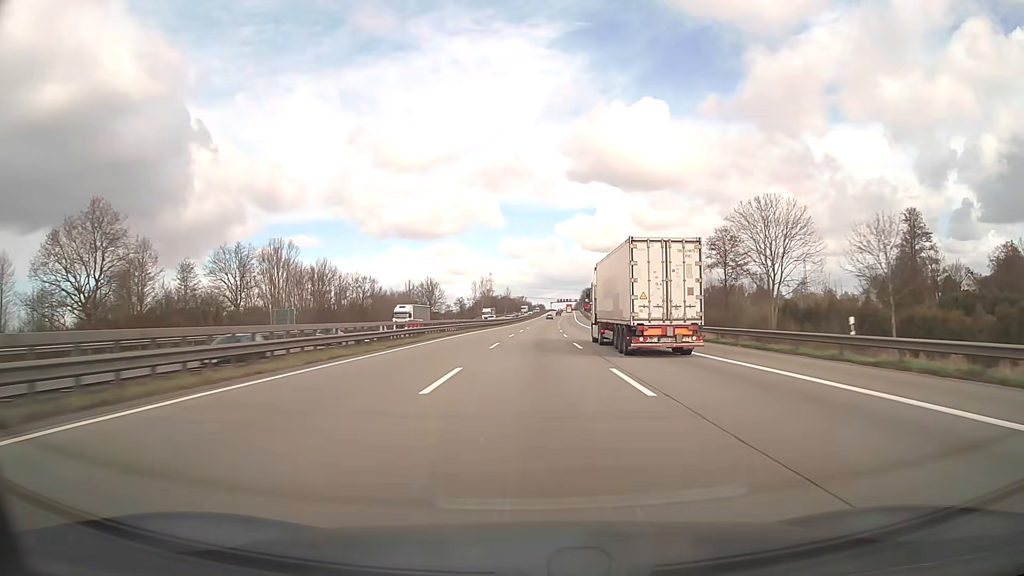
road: motorway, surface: asphalt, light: Day
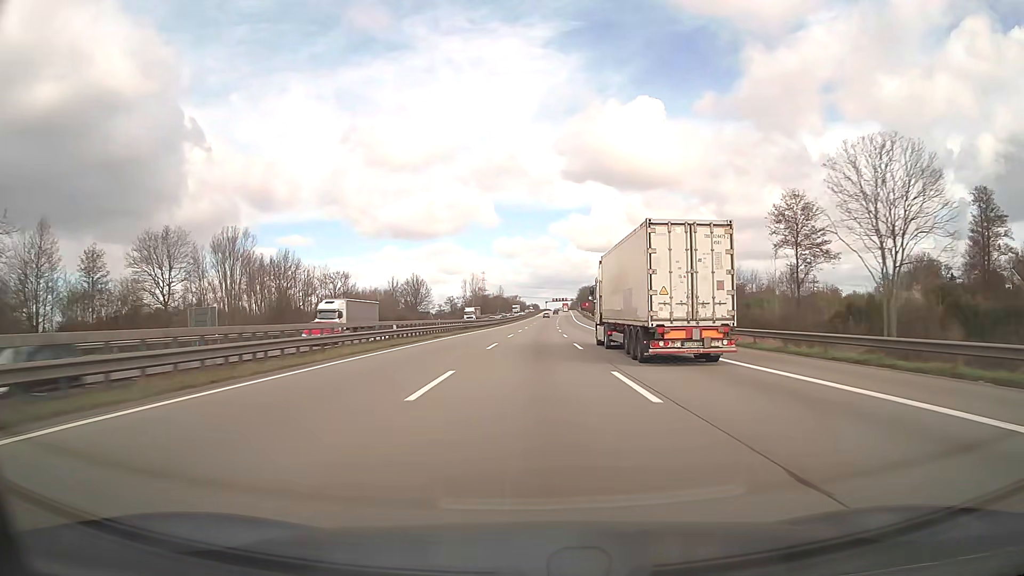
(+0.1, +19.0) m; 0°
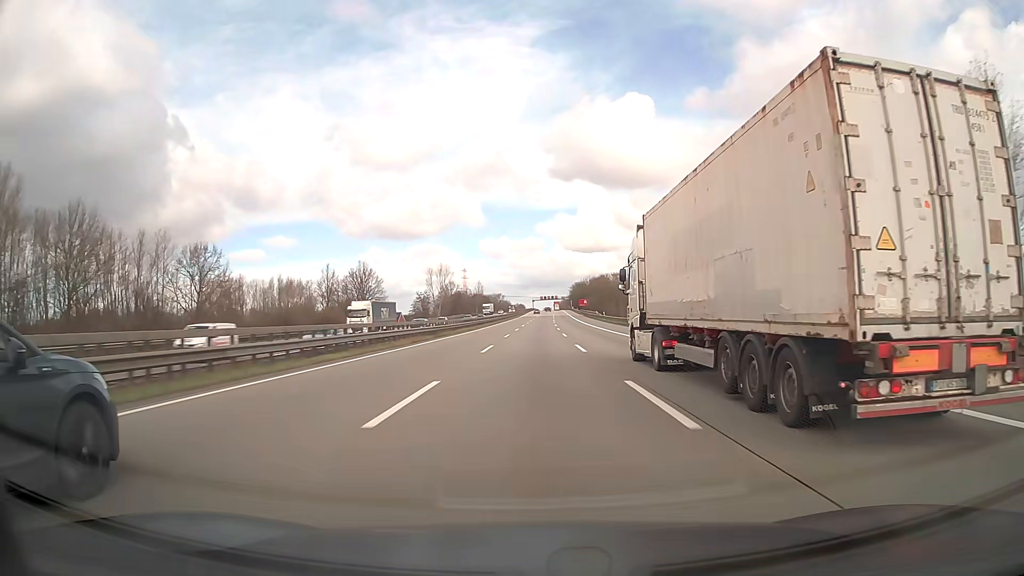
(+0.6, +57.0) m; +1°
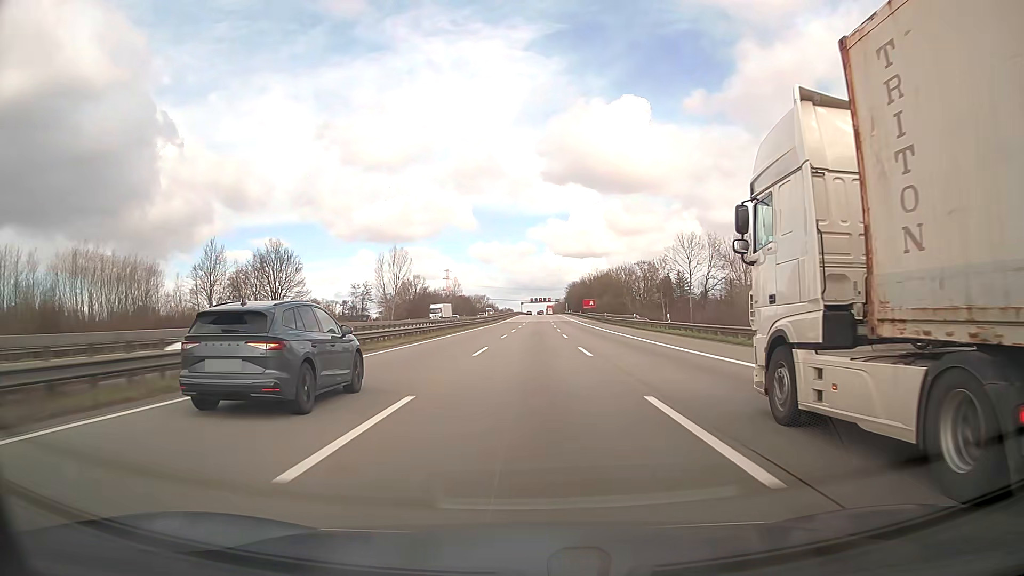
(+0.5, +57.1) m; +1°
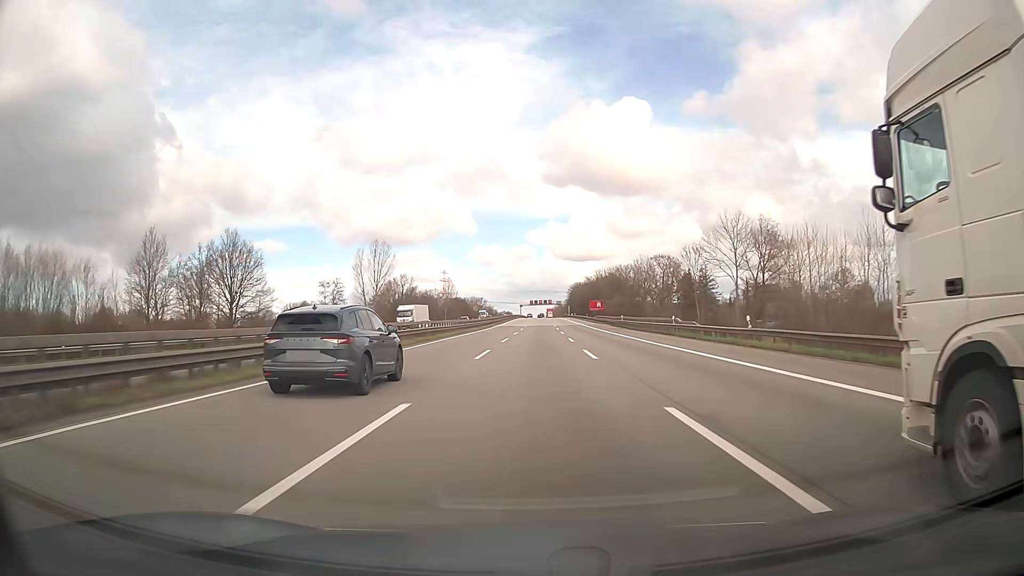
(0.0, +19.0) m; 0°
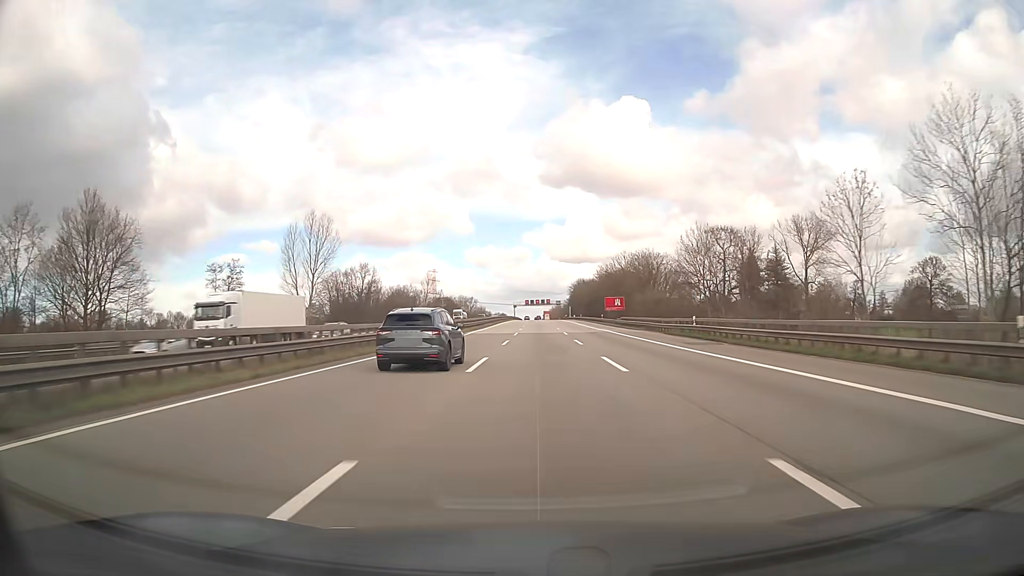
(+0.1, +37.9) m; 0°
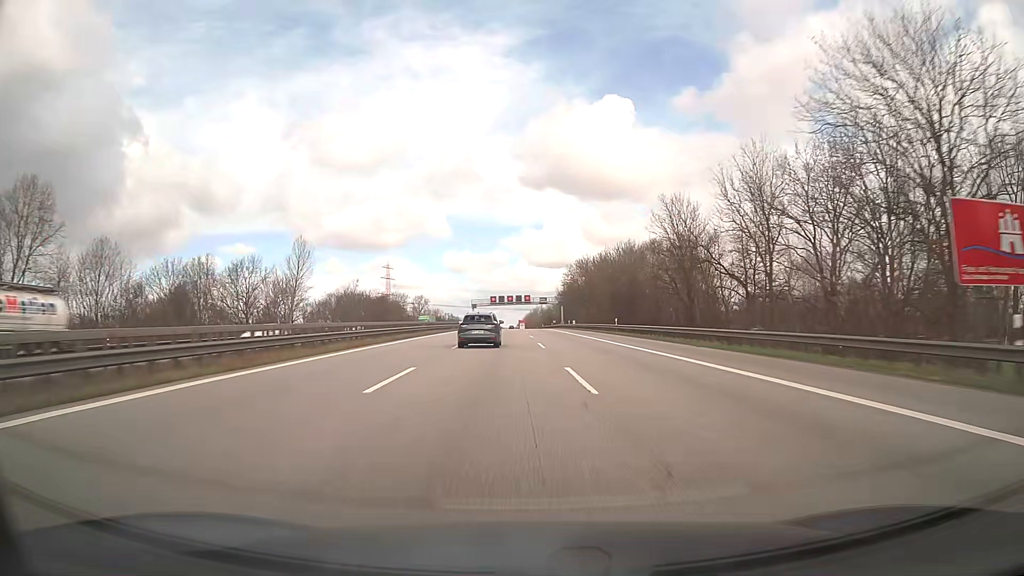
(+1.6, +94.7) m; +2°
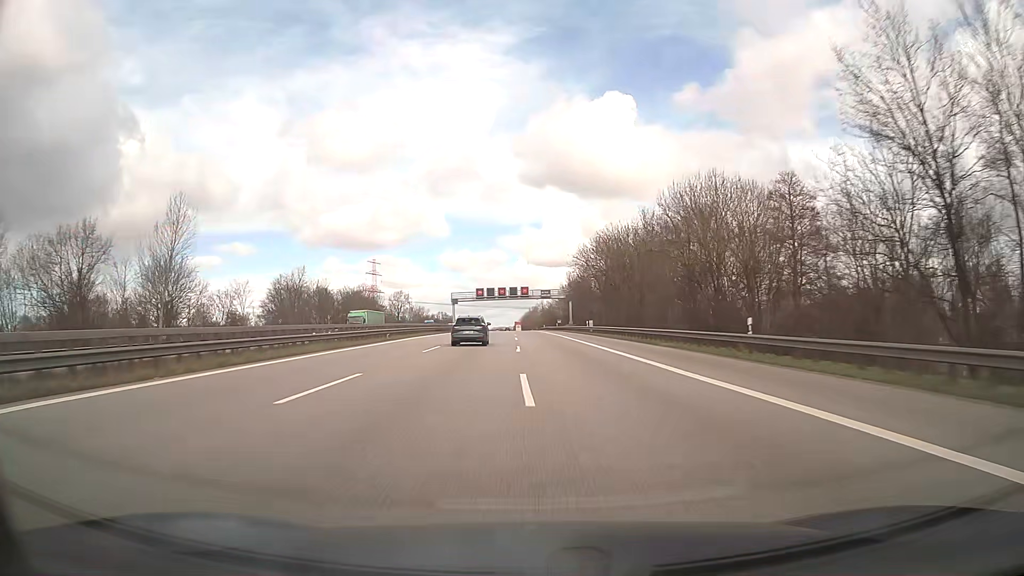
(+0.2, +37.9) m; 0°
(0, +10) (0, +20) (0, +30) (0, +40) (0, +50) (0, +60) (0, +70) (-1, +80) (-1, +90) (-1, +100) m
